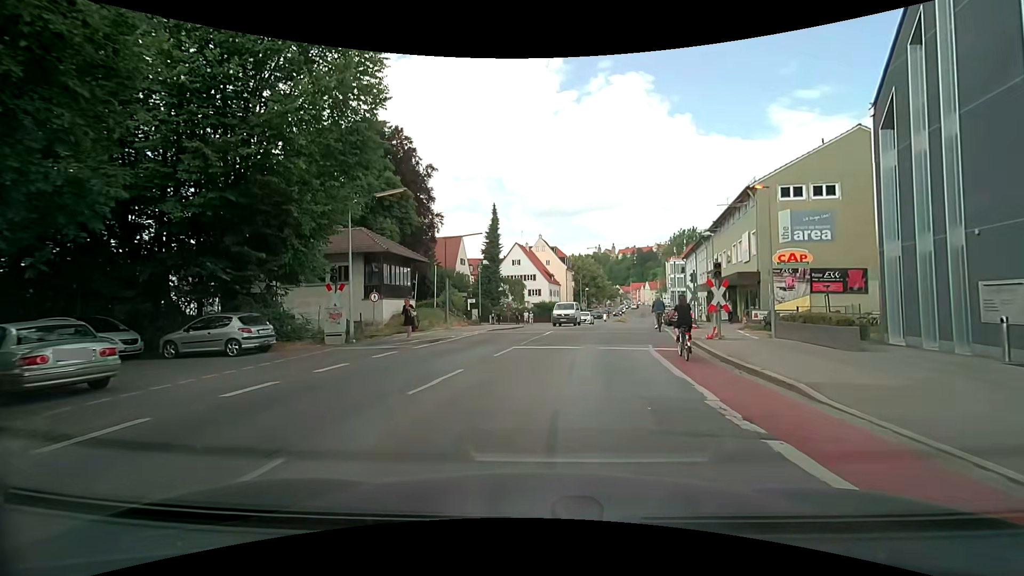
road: secondary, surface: asphalt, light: Day
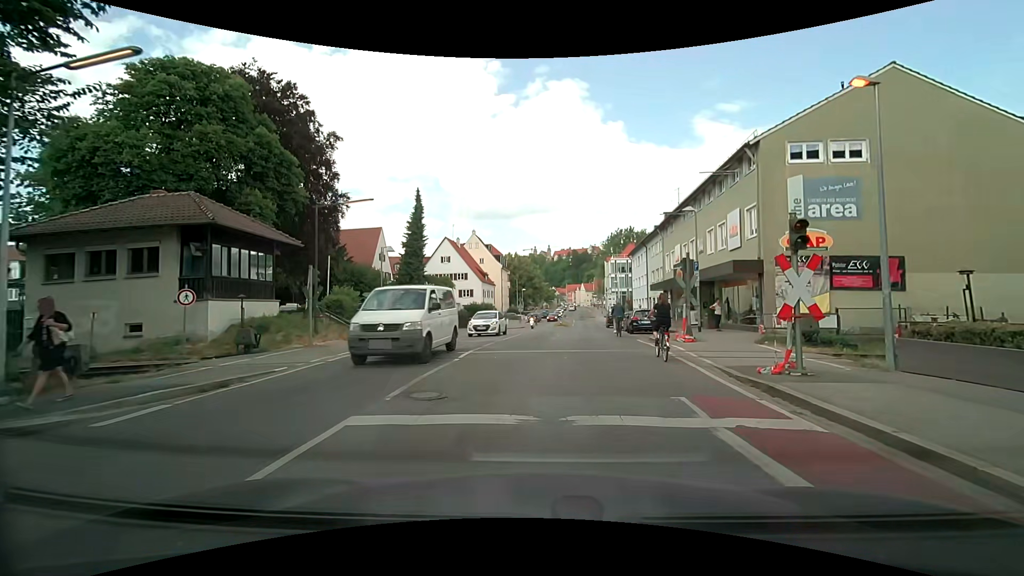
(+0.5, +10.2) m; +6°
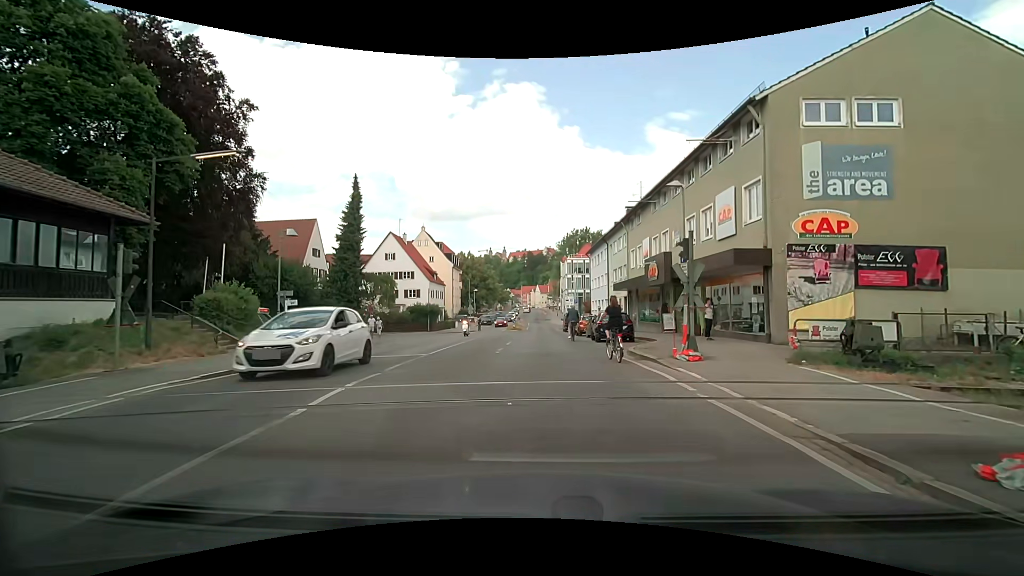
(+0.3, +6.1) m; +4°
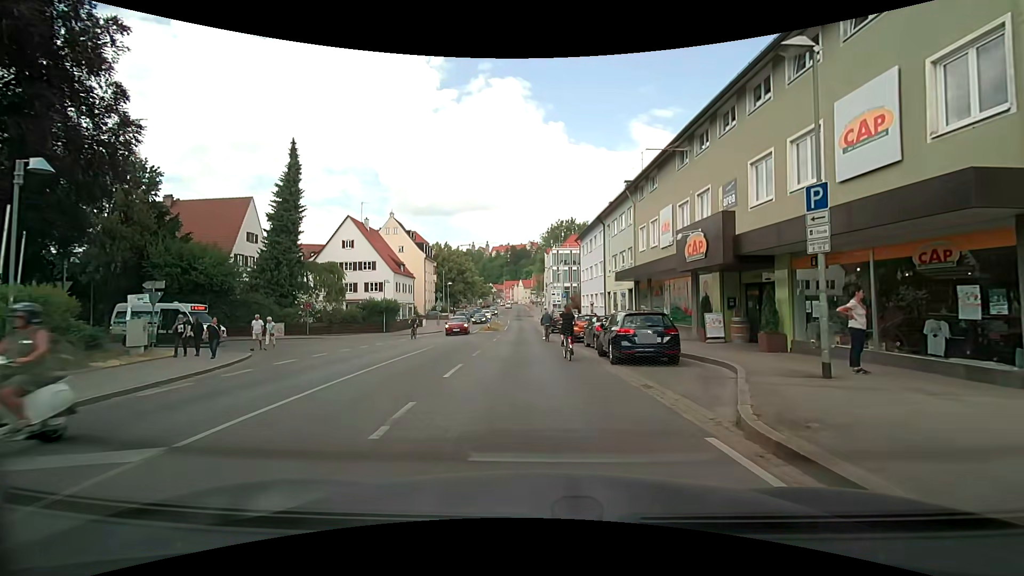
(+0.5, +10.4) m; +2°
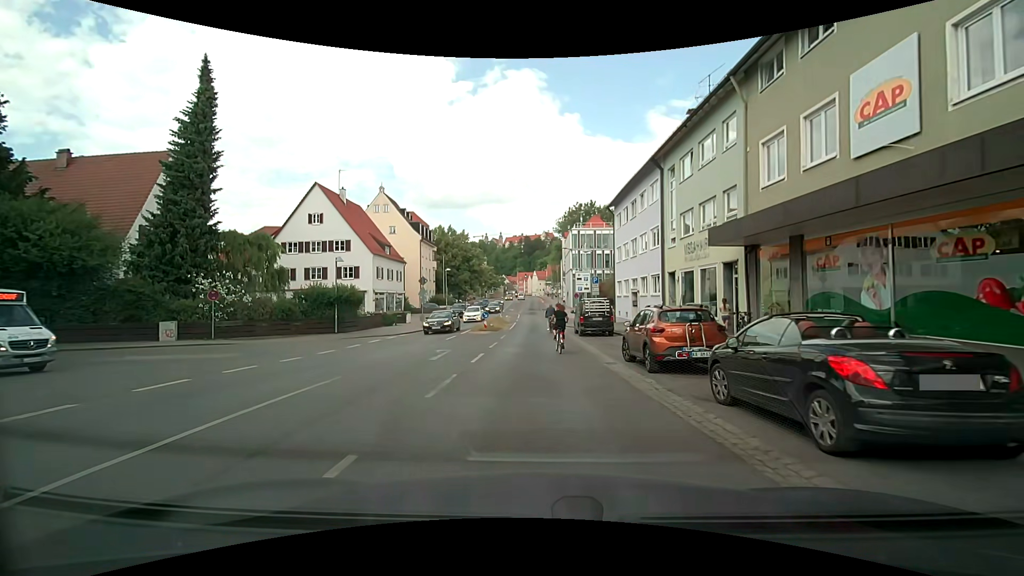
(+0.1, +15.2) m; -1°
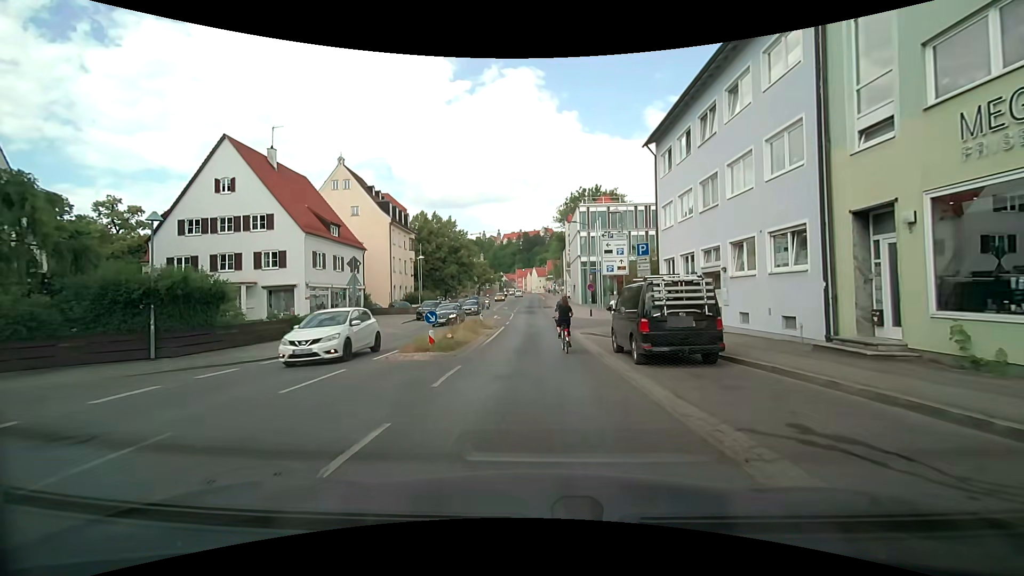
(+0.3, +15.9) m; 0°
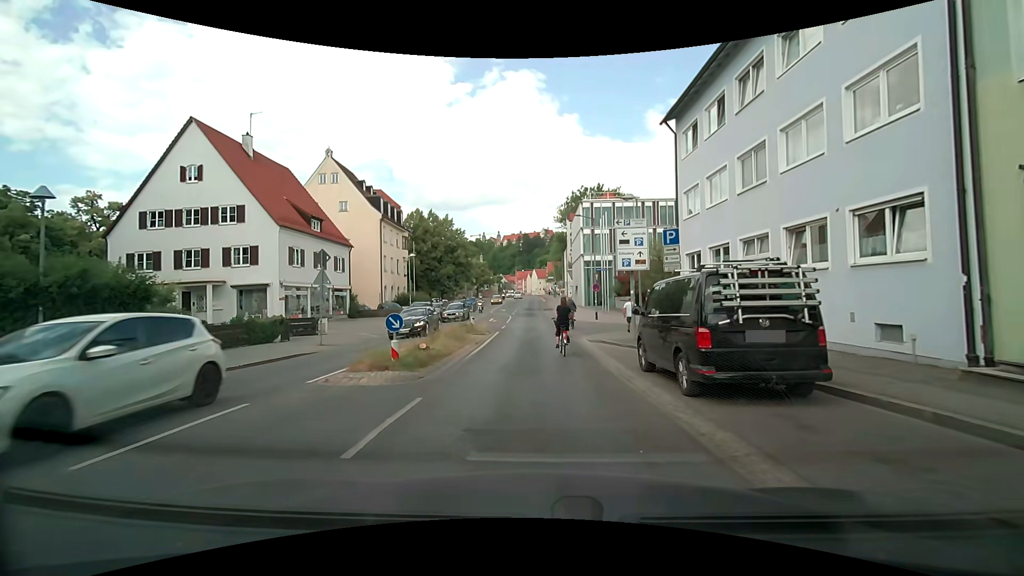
(0.0, +3.9) m; +1°
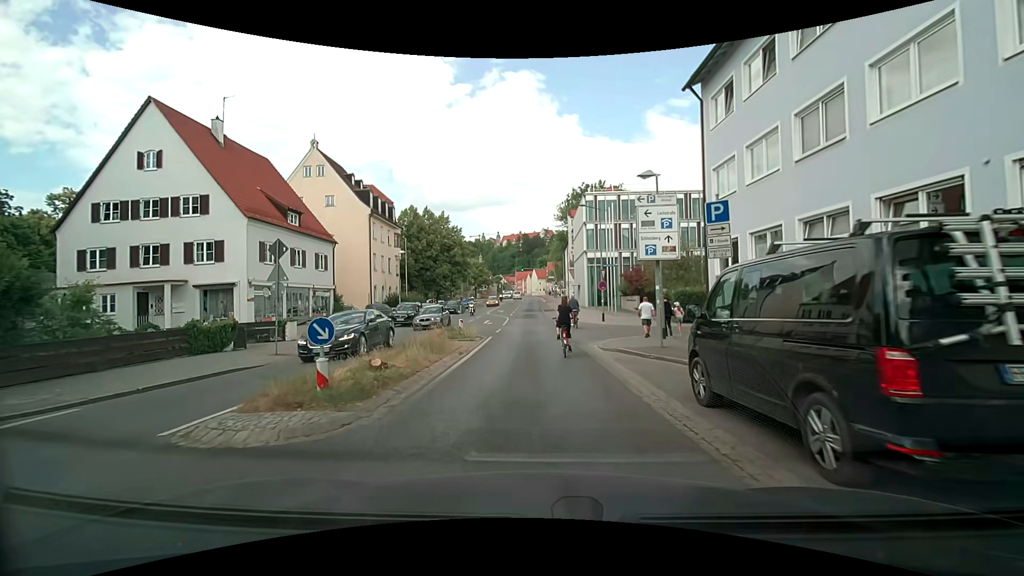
(0.0, +3.8) m; 0°
